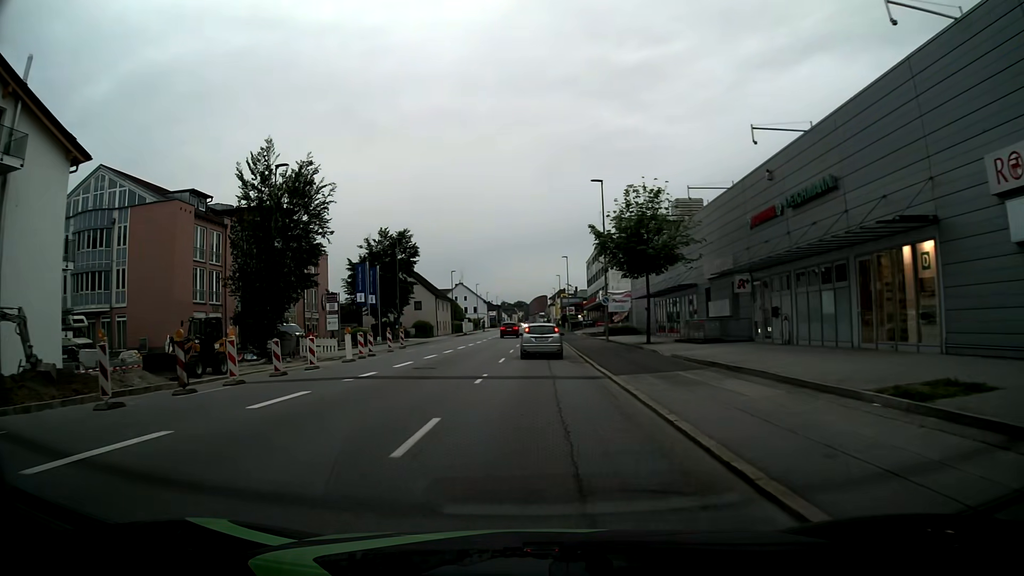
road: tertiary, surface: asphalt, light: Day
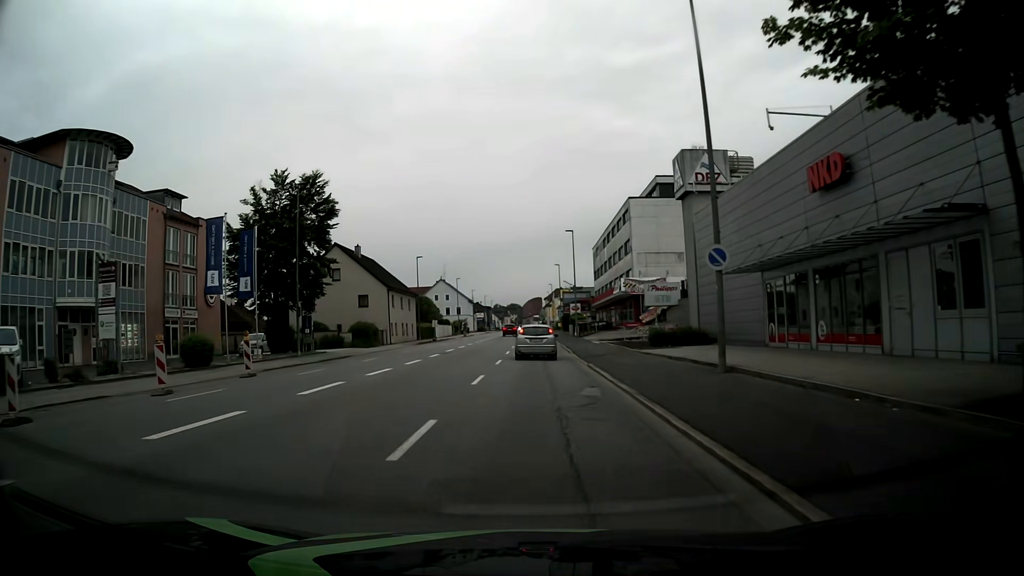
(+0.4, +27.4) m; +1°
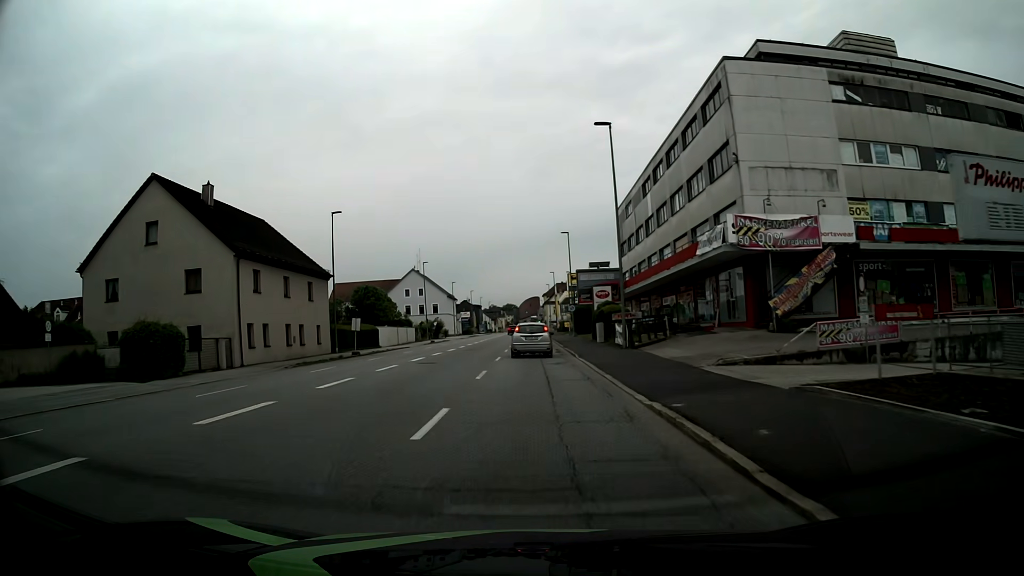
(0.0, +34.8) m; 0°
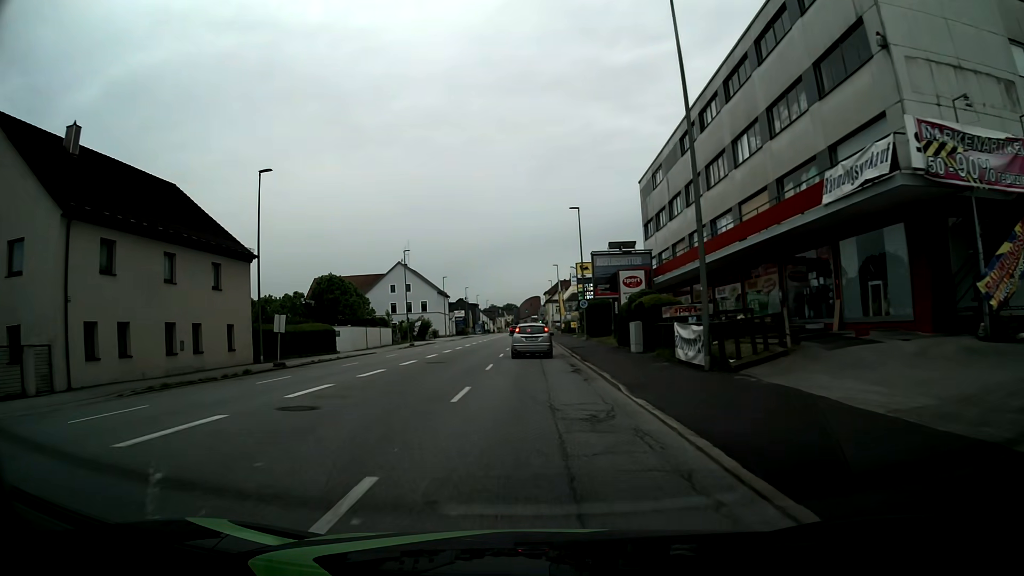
(0.0, +14.1) m; 0°
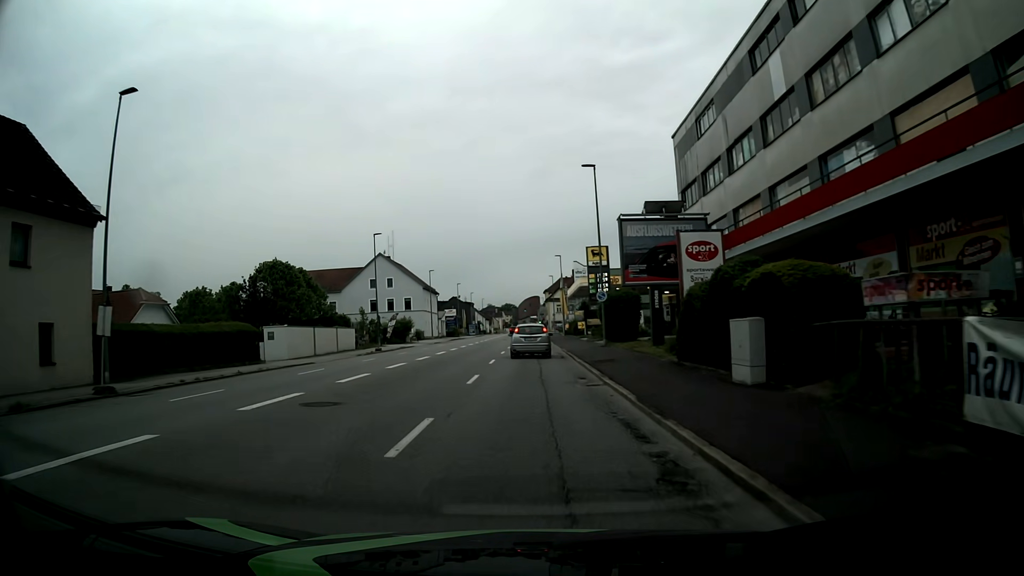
(-0.1, +14.1) m; -1°
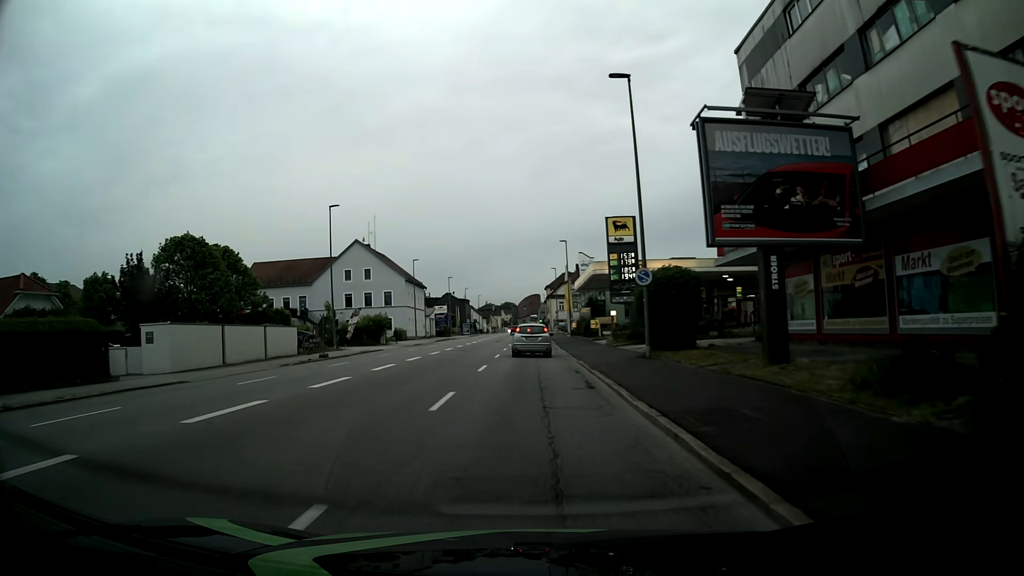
(+0.1, +14.1) m; 0°
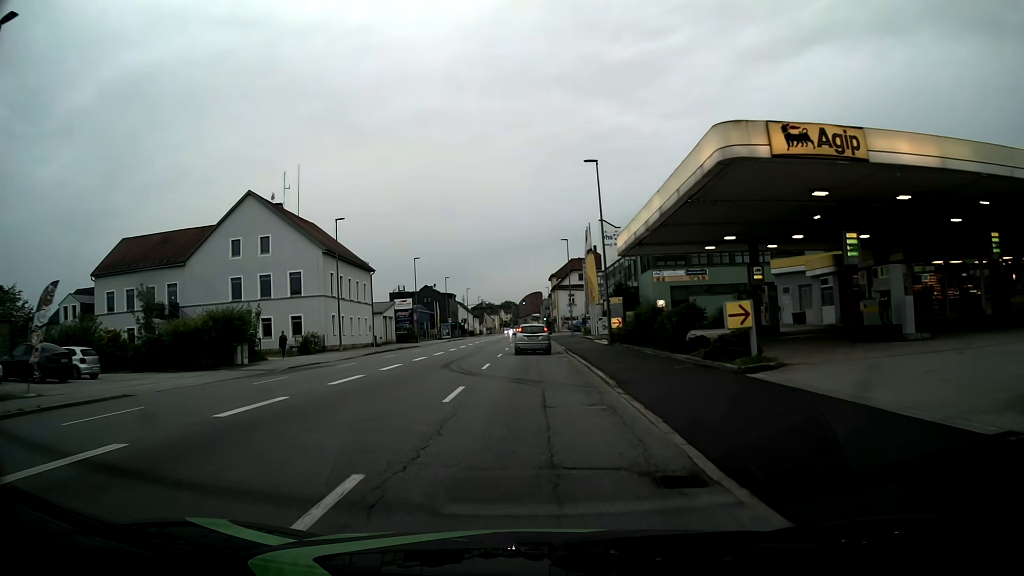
(-0.1, +35.1) m; 0°
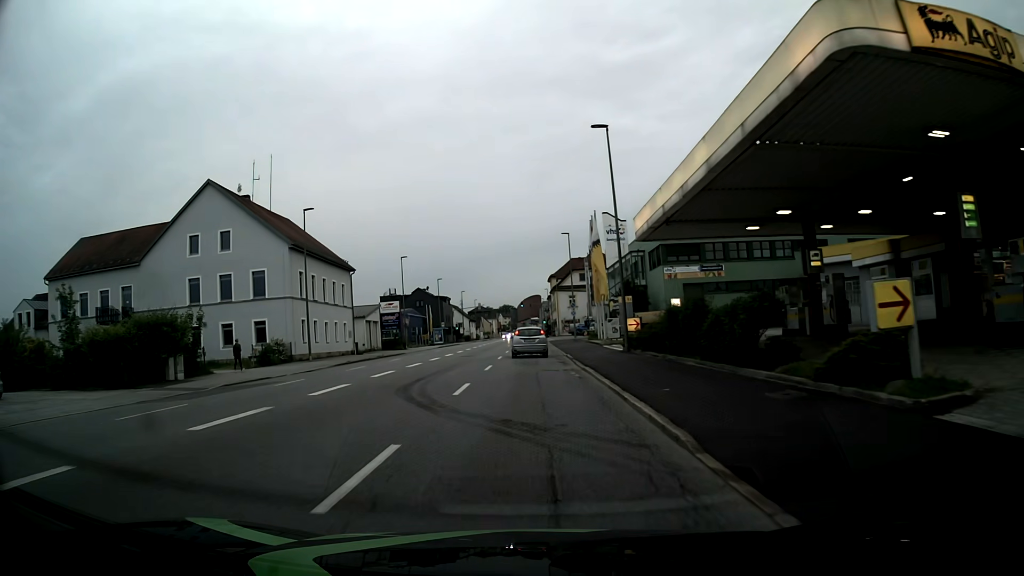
(0.0, +7.1) m; 0°
(0, +10) (0, +20) (0, +30) (0, +40) (0, +50) (0, +60) (0, +70) (0, +80) (0, +90) (0, +100) m
